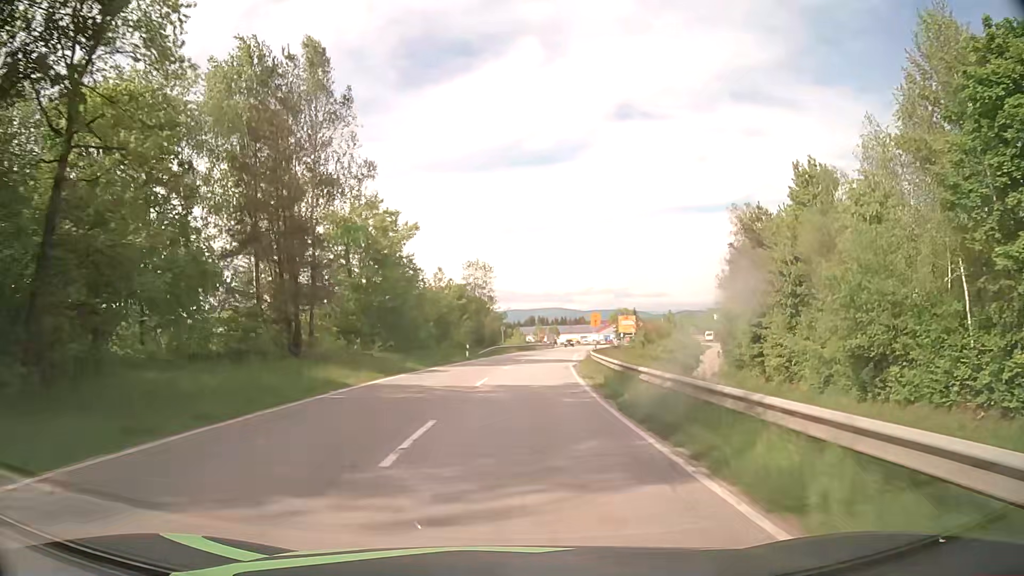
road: secondary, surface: asphalt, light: Day
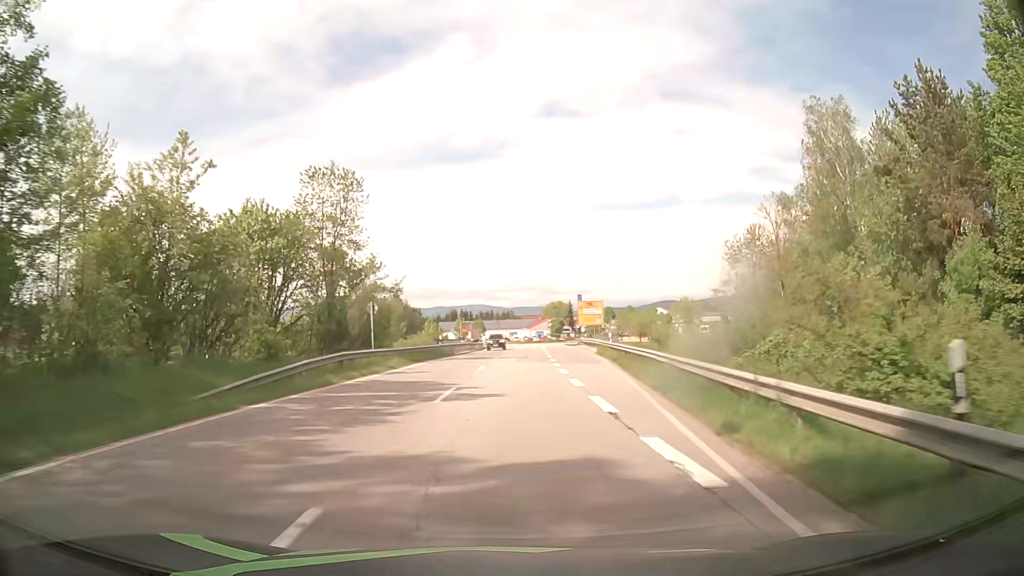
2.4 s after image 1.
(+2.0, +42.6) m; +6°
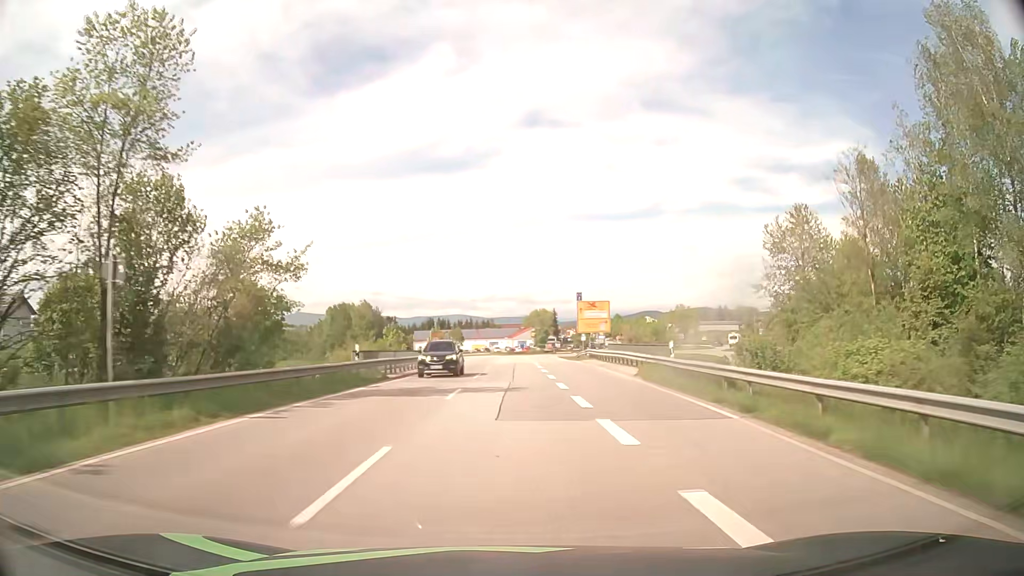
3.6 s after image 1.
(+0.2, +21.0) m; +2°
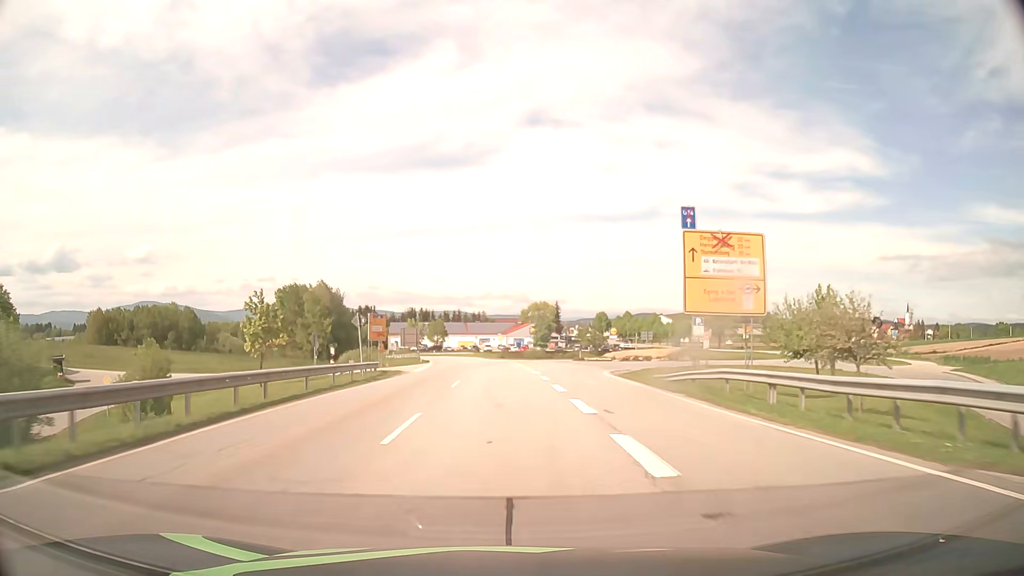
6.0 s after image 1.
(+0.4, +44.8) m; 0°
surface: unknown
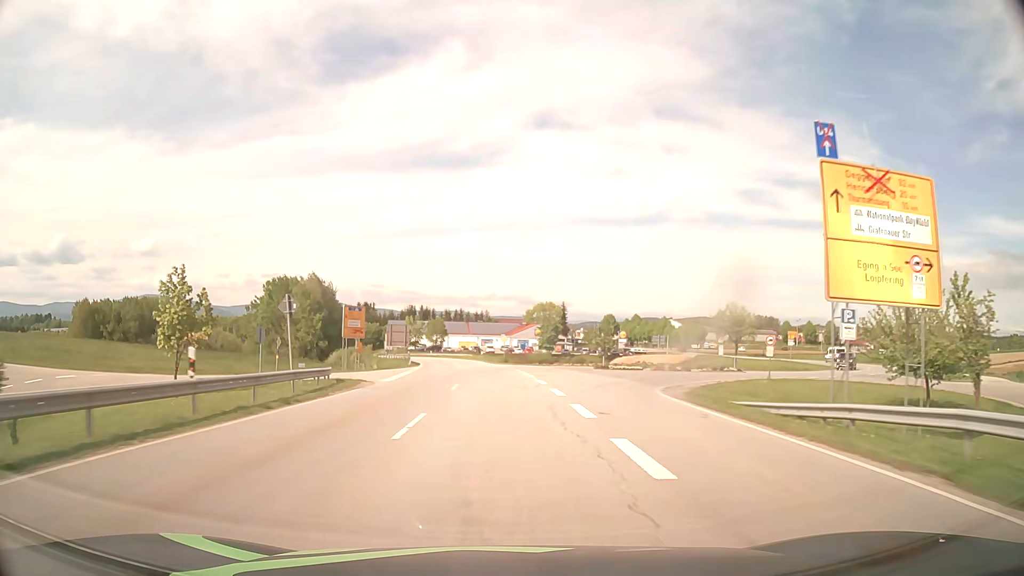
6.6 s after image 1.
(0.0, +11.7) m; 0°
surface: asphalt
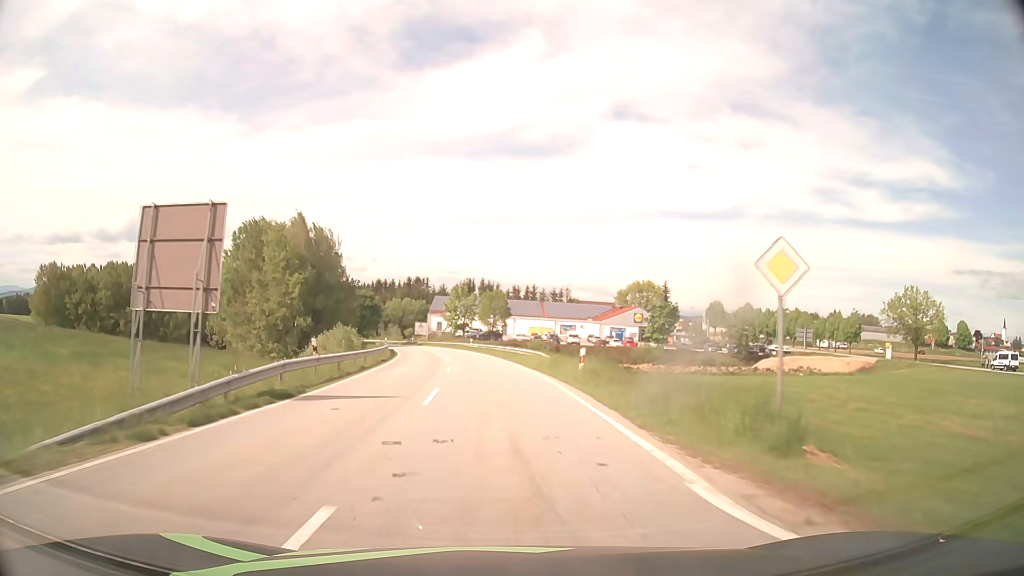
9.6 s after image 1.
(-2.6, +56.9) m; -6°
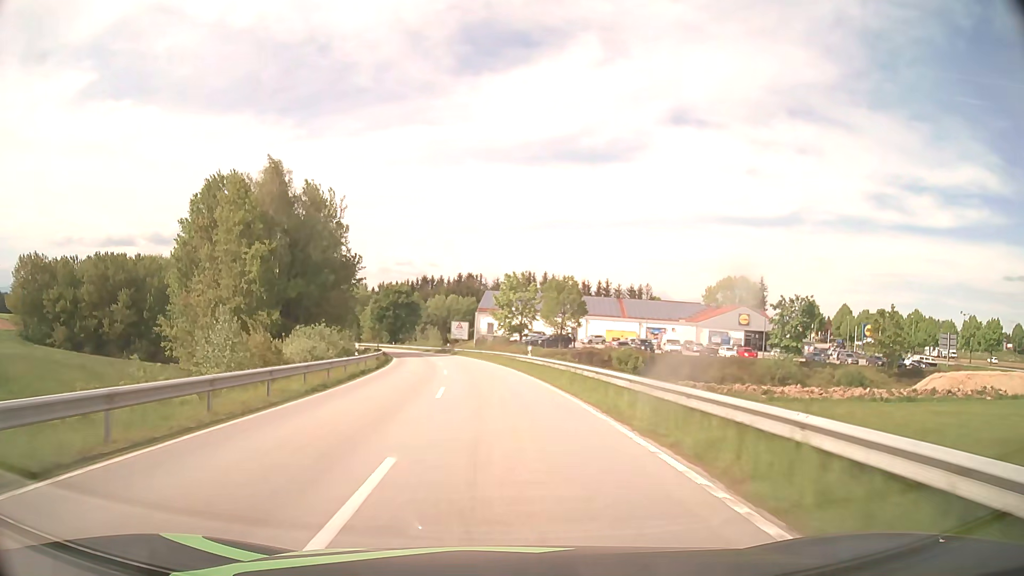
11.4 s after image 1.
(-1.5, +33.4) m; -5°
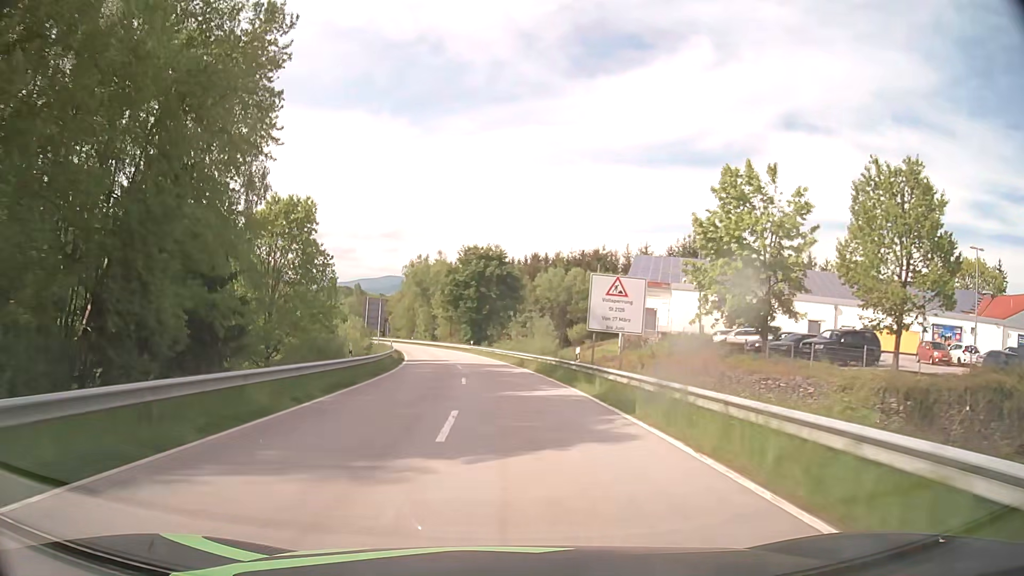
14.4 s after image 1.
(-5.0, +56.1) m; -10°
(0, +10) (0, +20) (-1, +30) (-2, +40) (-3, +50) (-4, +60) (-6, +70) (-8, +79) (-10, +89) (-12, +99) m
